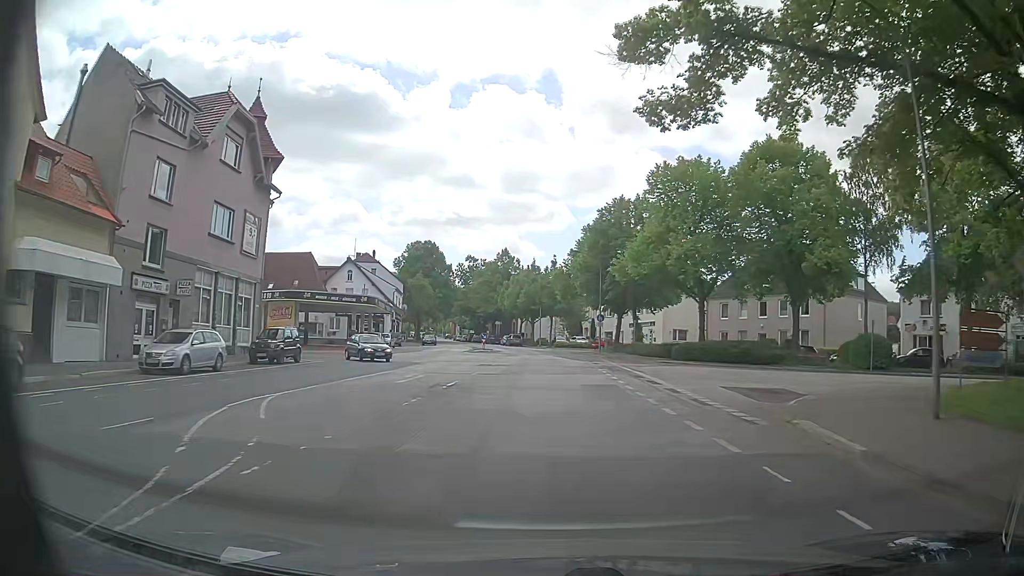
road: unclassified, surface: asphalt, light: Day
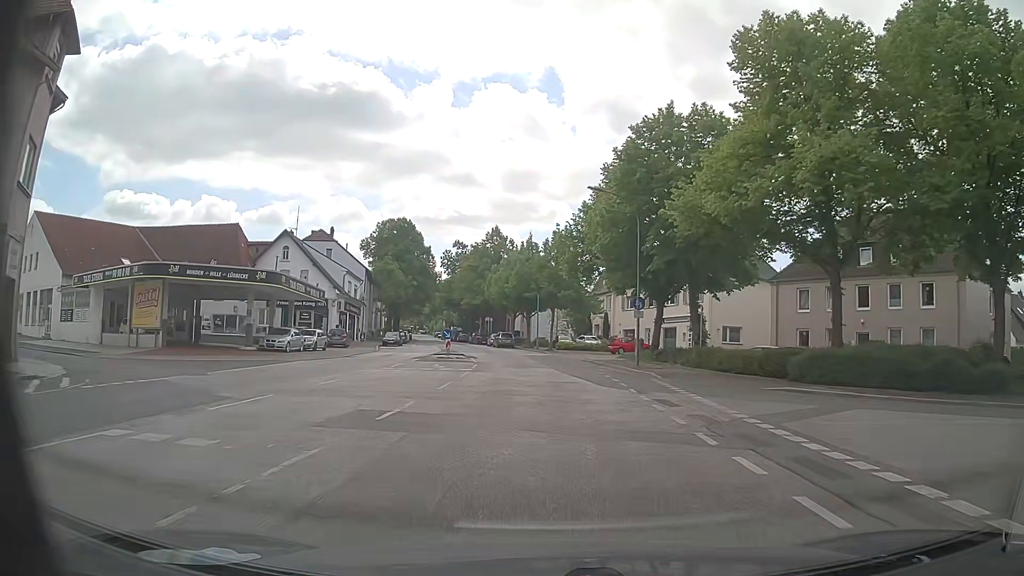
(+0.6, +21.6) m; +1°
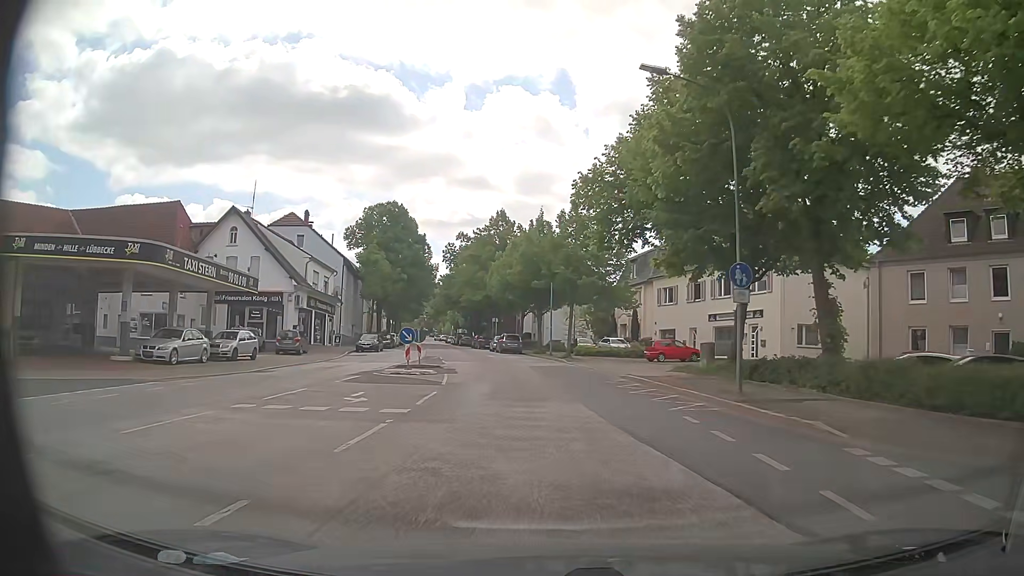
(-0.1, +13.9) m; -1°
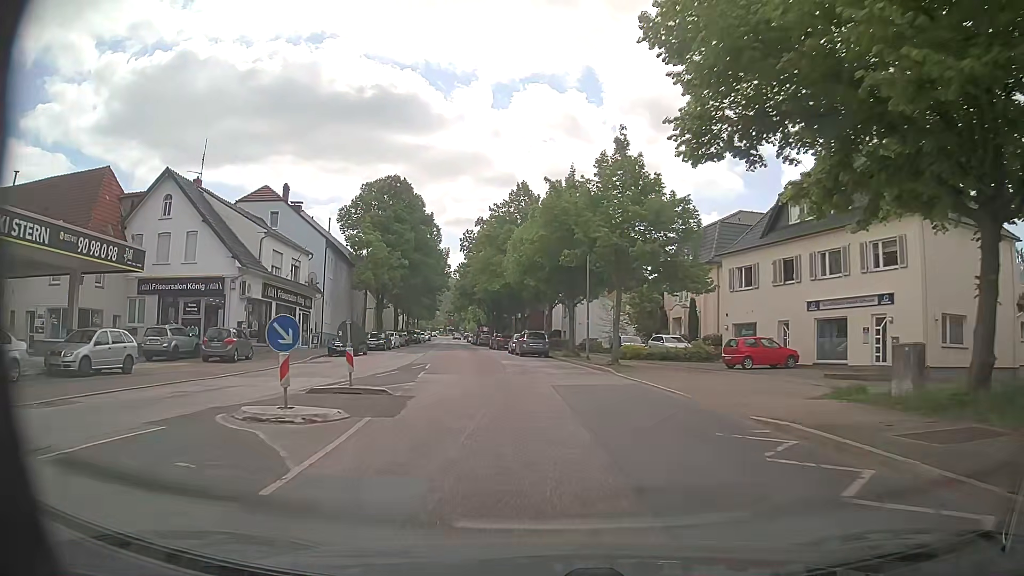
(-0.2, +13.4) m; -2°
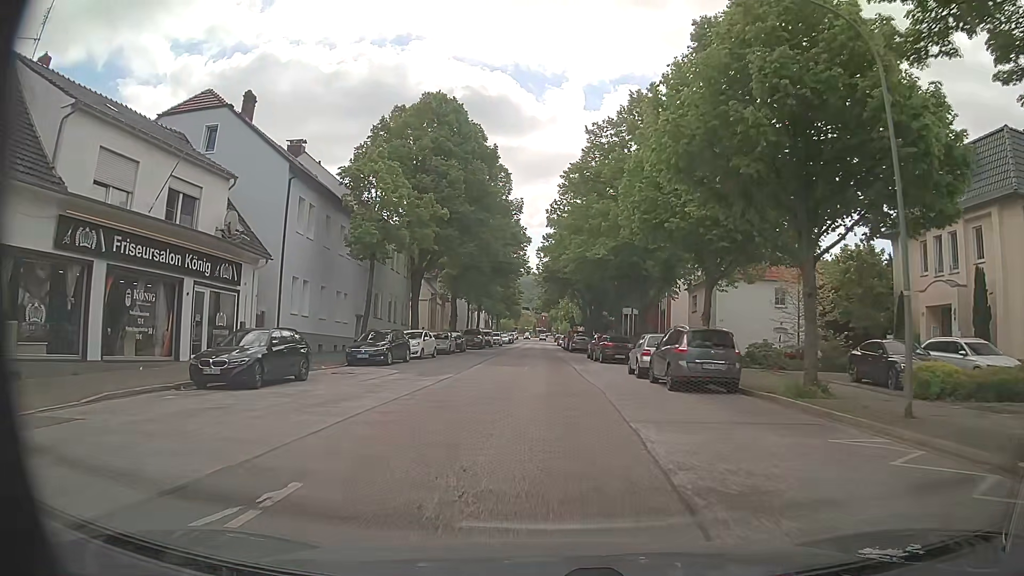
(-2.2, +25.0) m; -9°
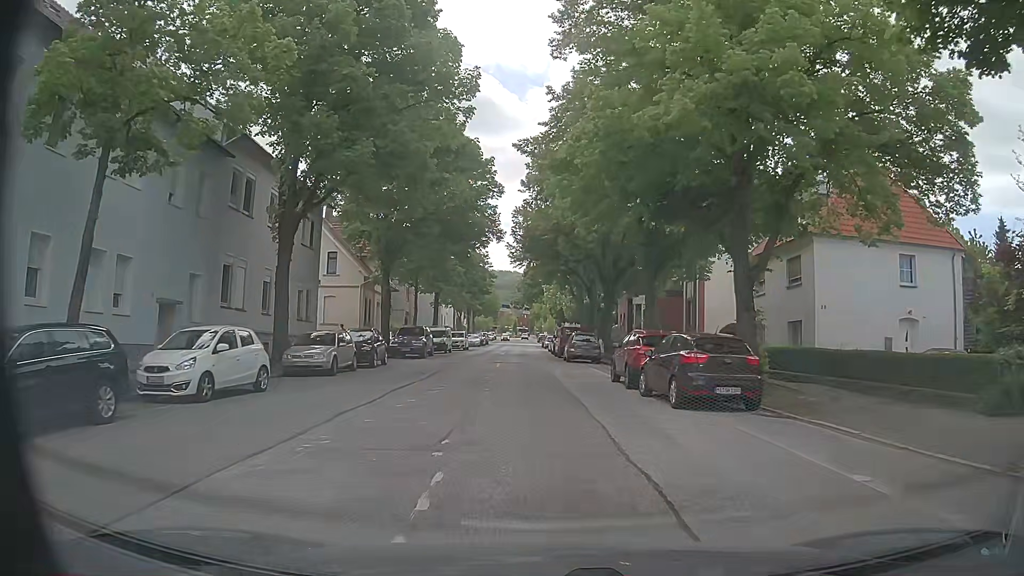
(+0.1, +21.4) m; +2°
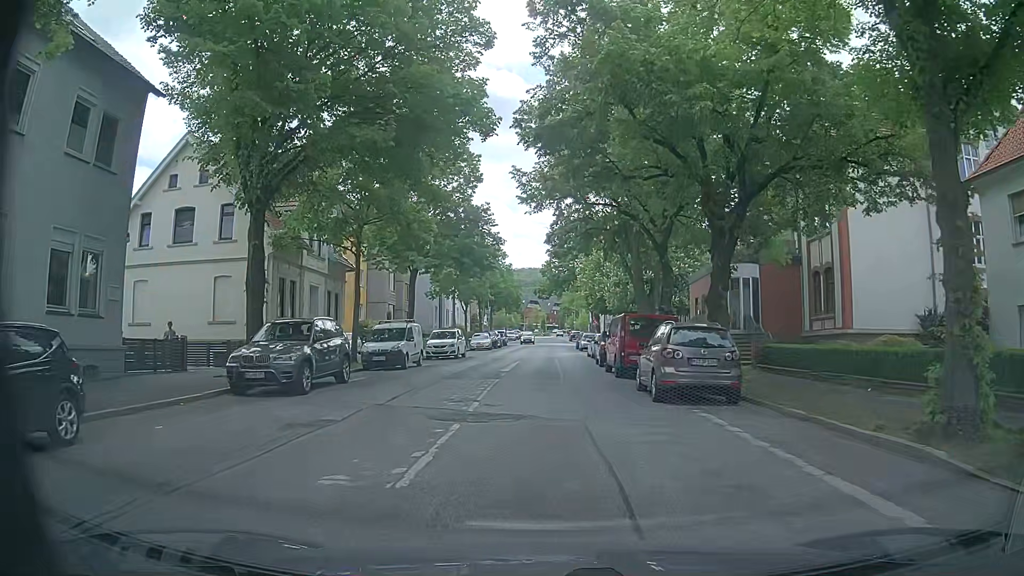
(-0.2, +21.4) m; -2°
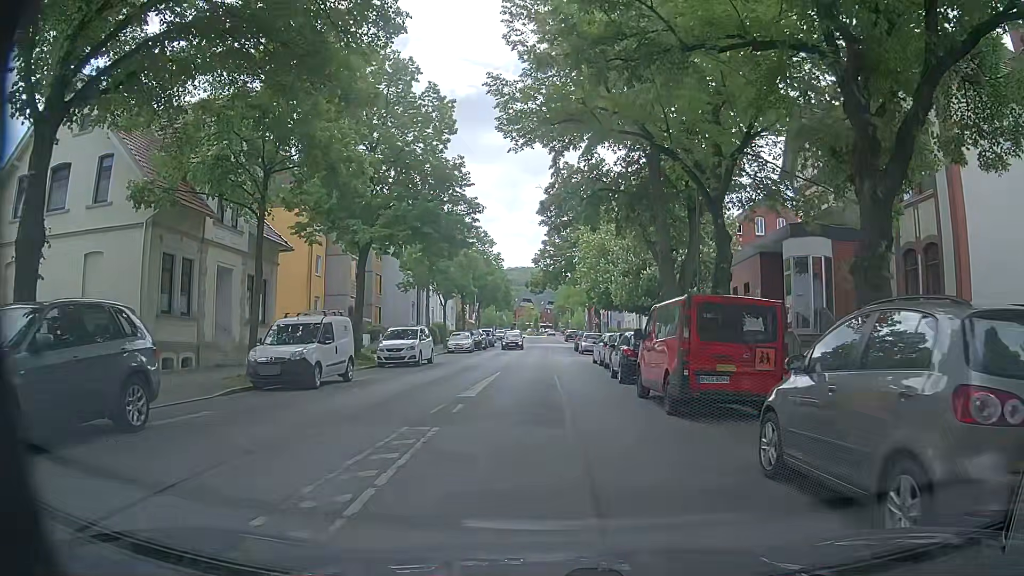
(-0.2, +9.7) m; 0°
